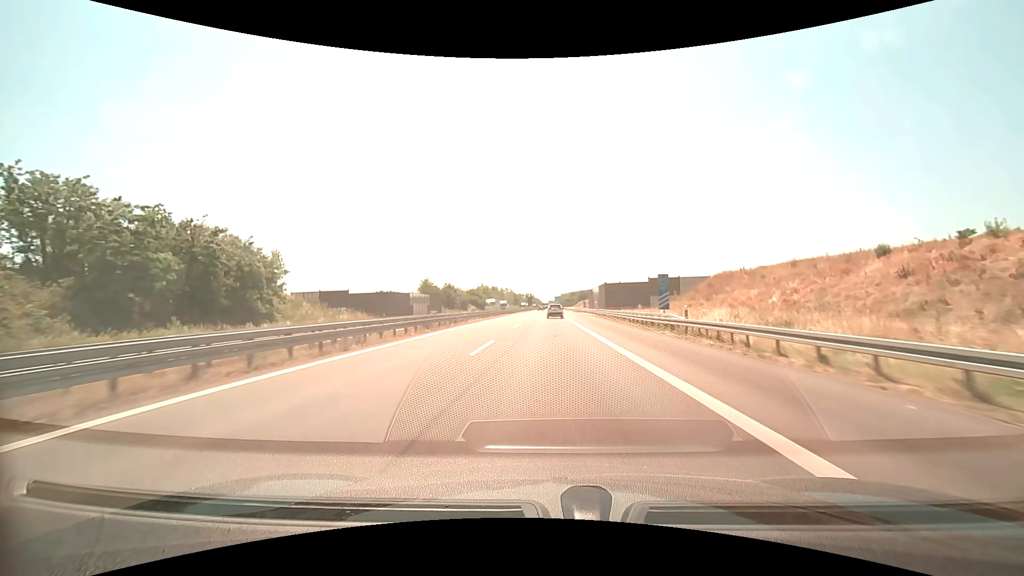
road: motorway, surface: asphalt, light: Day
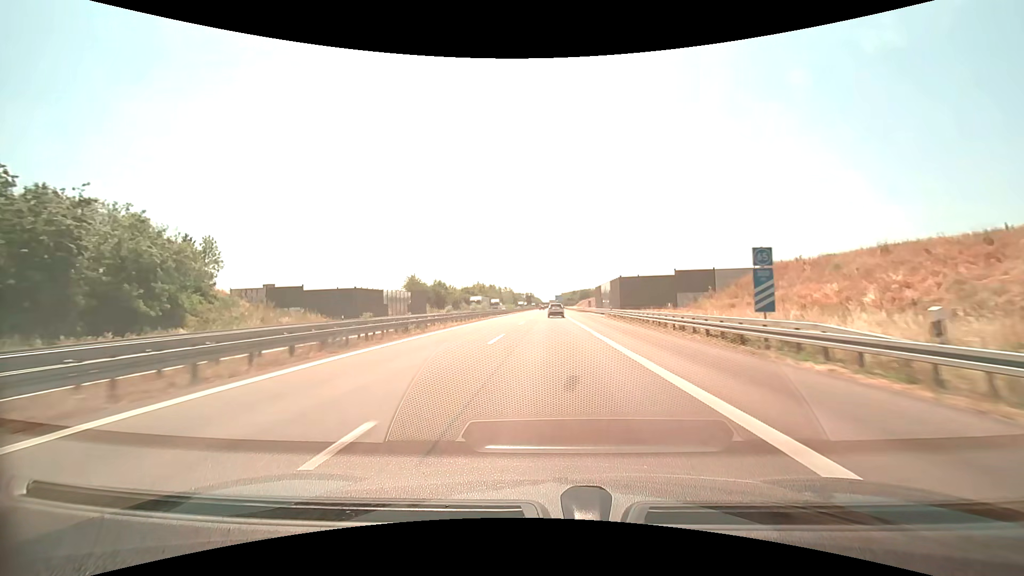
(0.0, +14.2) m; 0°
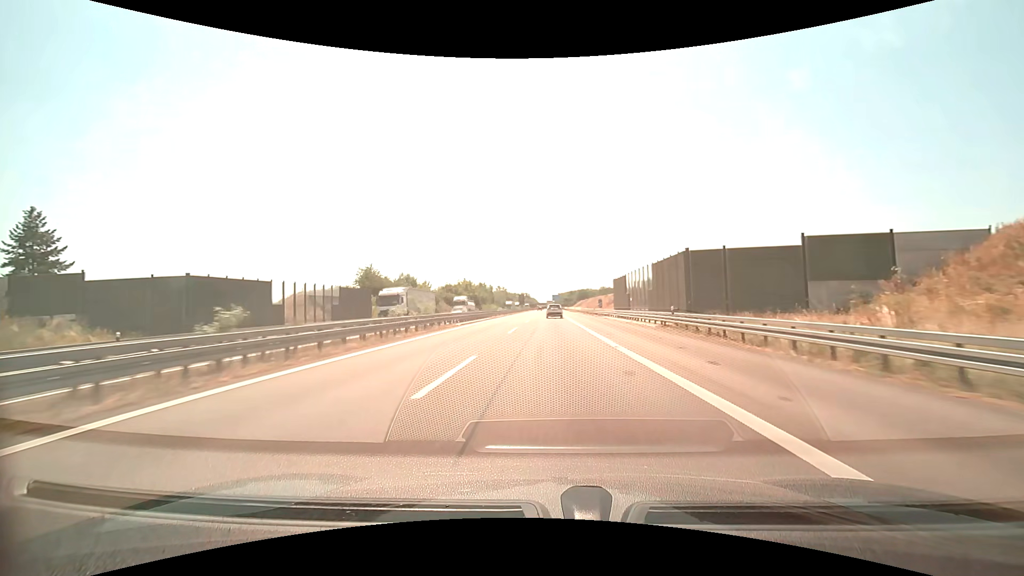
(+0.1, +28.5) m; 0°
(0, +10) (0, +20) (0, +30) (0, +40) (0, +50) (0, +60) (+1, +70) (+1, +80) (+1, +90) (+1, +100) m
